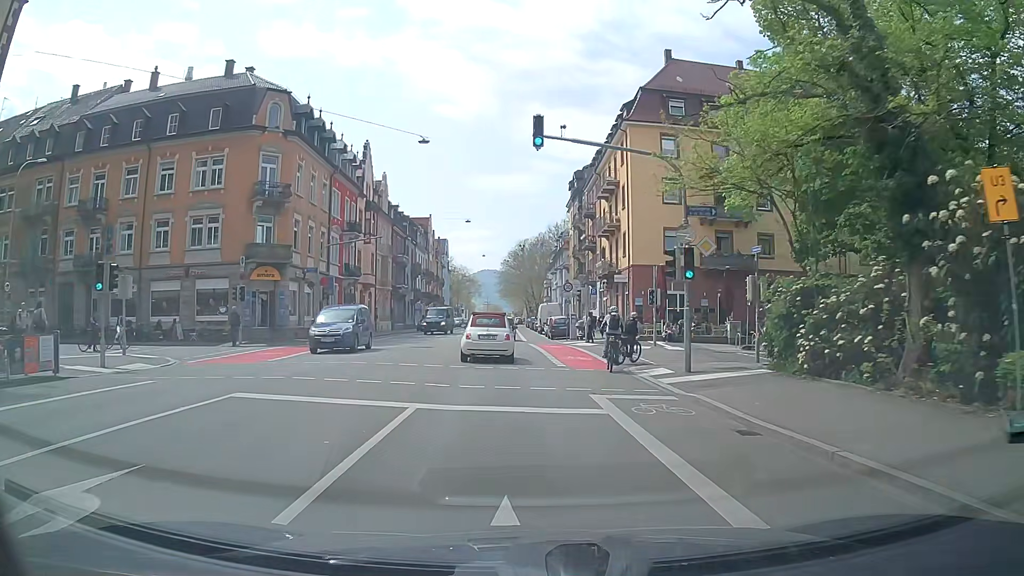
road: secondary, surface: asphalt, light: Day
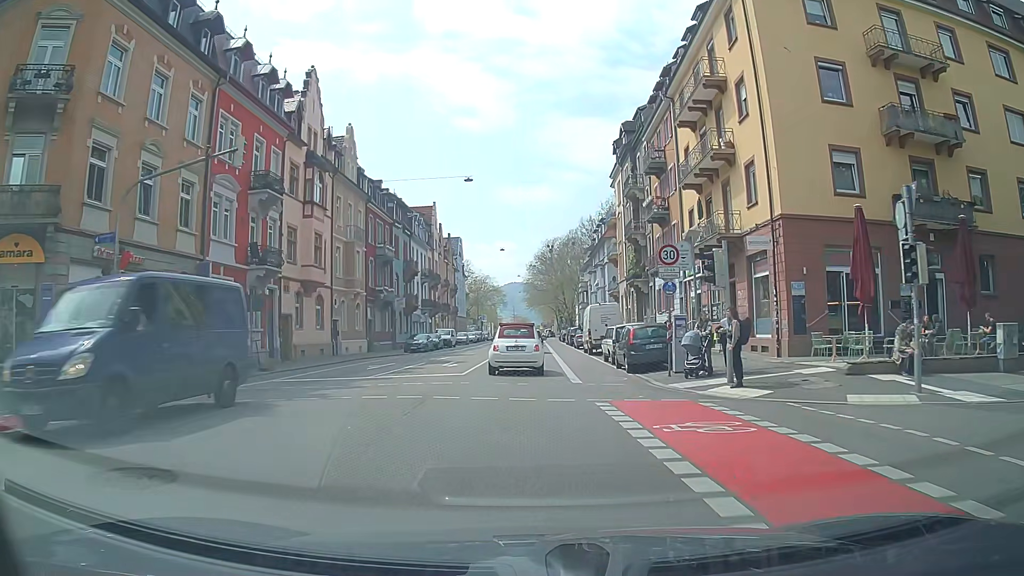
(-0.9, +23.5) m; -3°
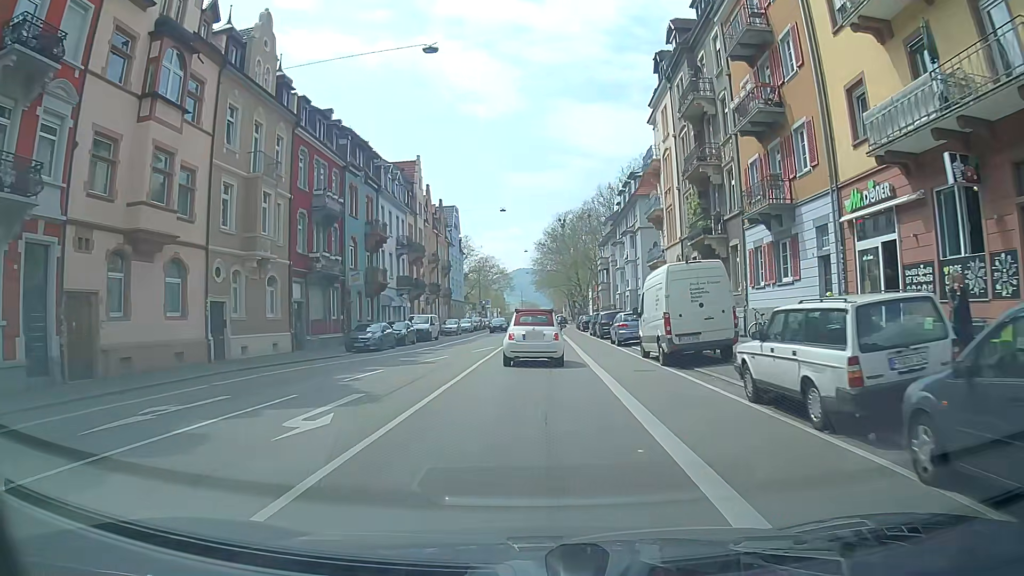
(-0.1, +18.5) m; 0°
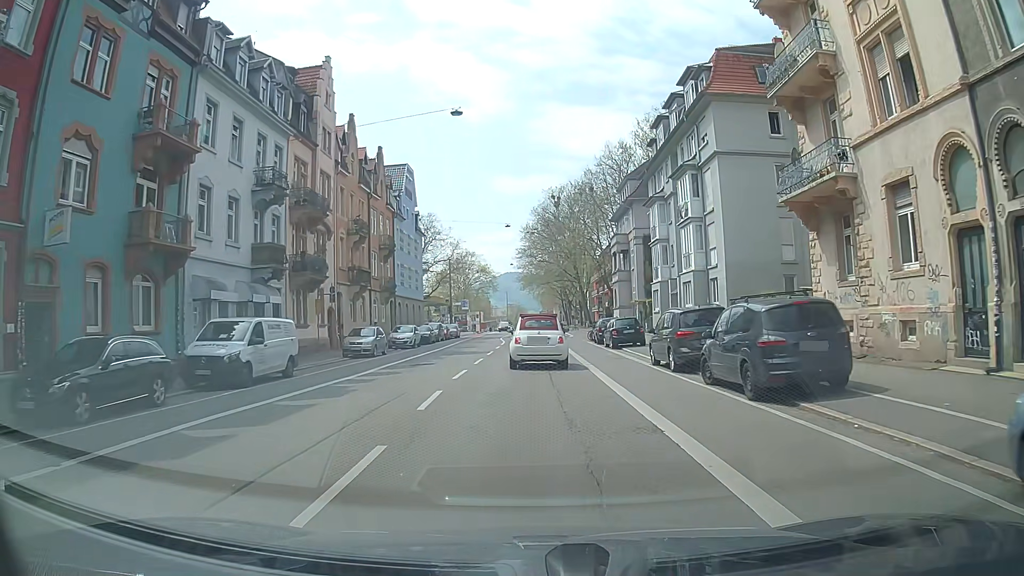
(0.0, +29.0) m; +1°
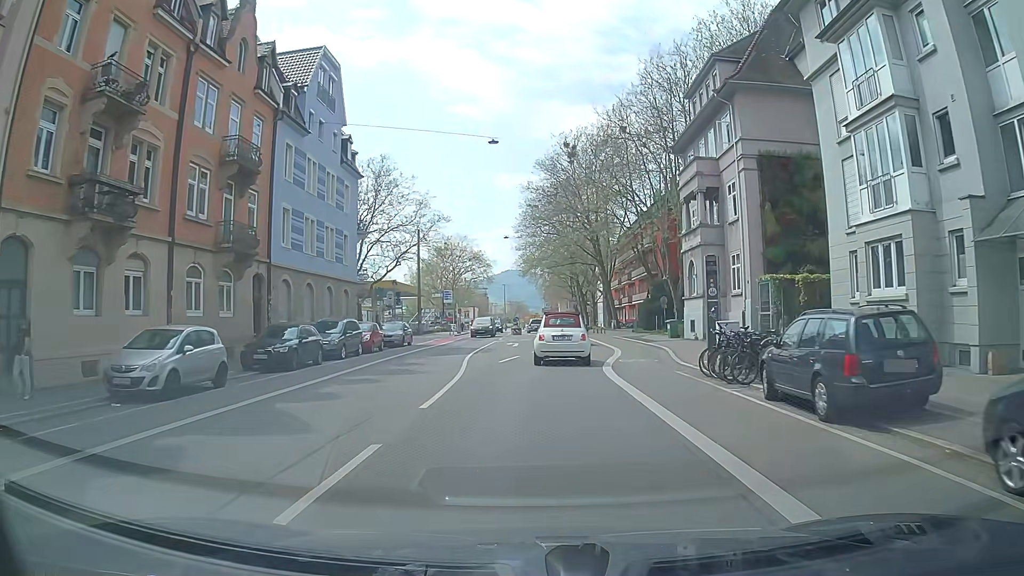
(-0.2, +30.2) m; 0°
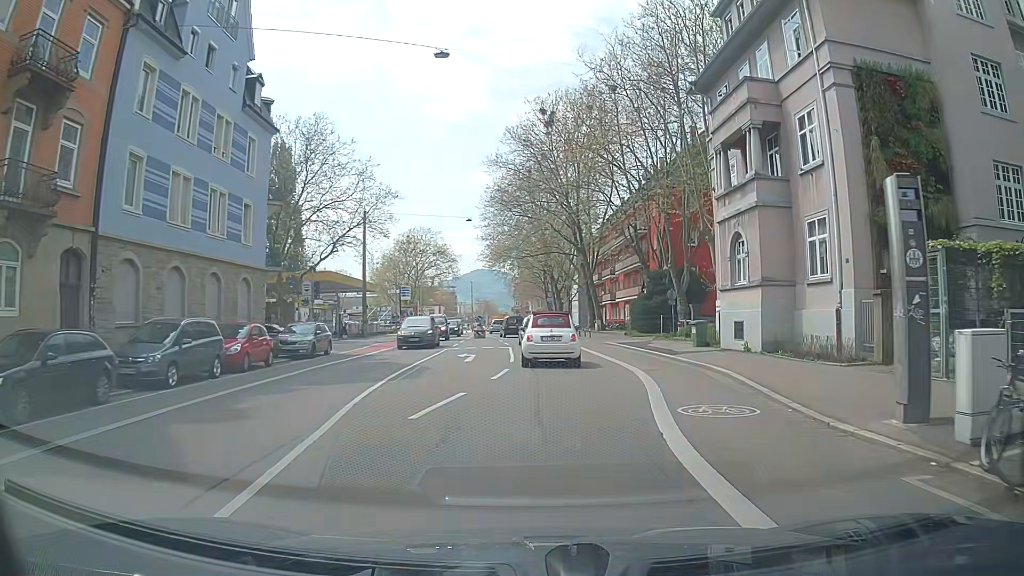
(+0.1, +11.9) m; +2°
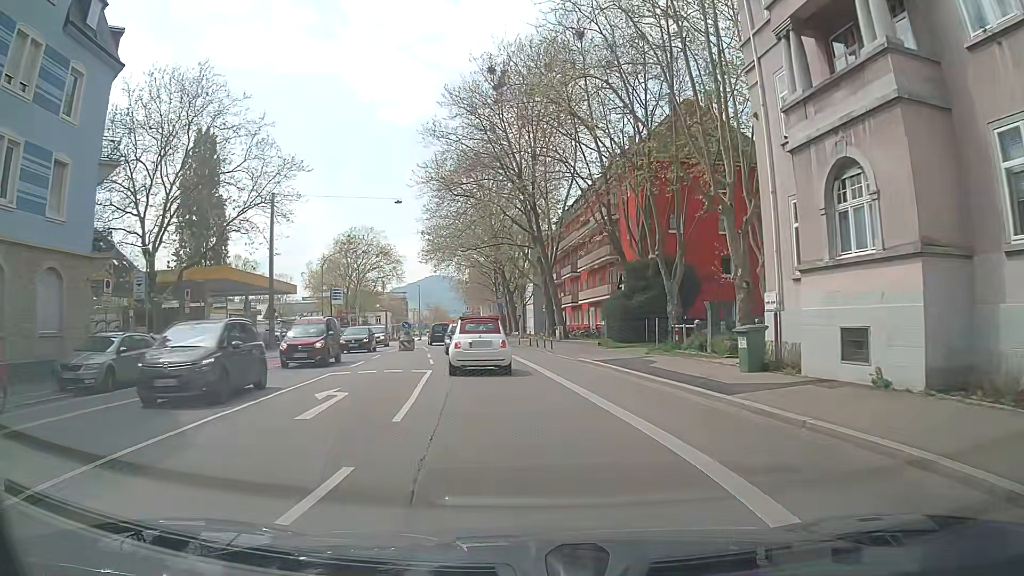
(+0.5, +11.7) m; +4°
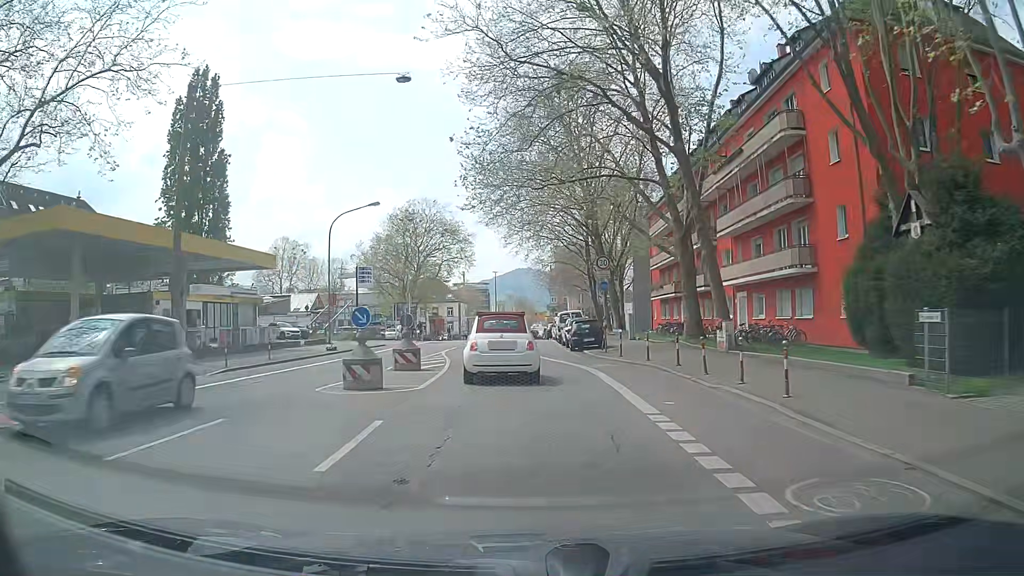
(-1.6, +23.5) m; -7°
